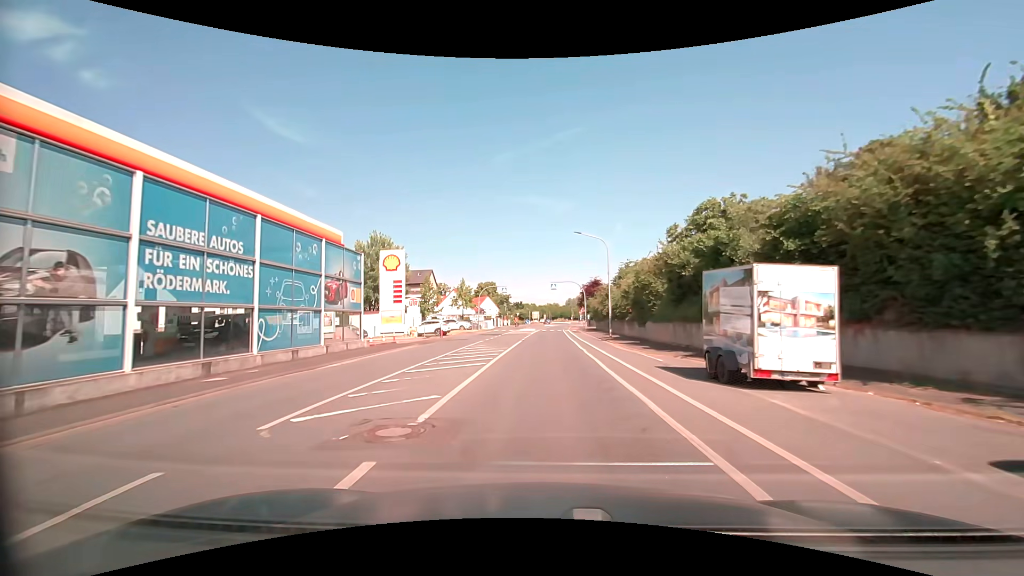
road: tertiary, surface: asphalt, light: Day
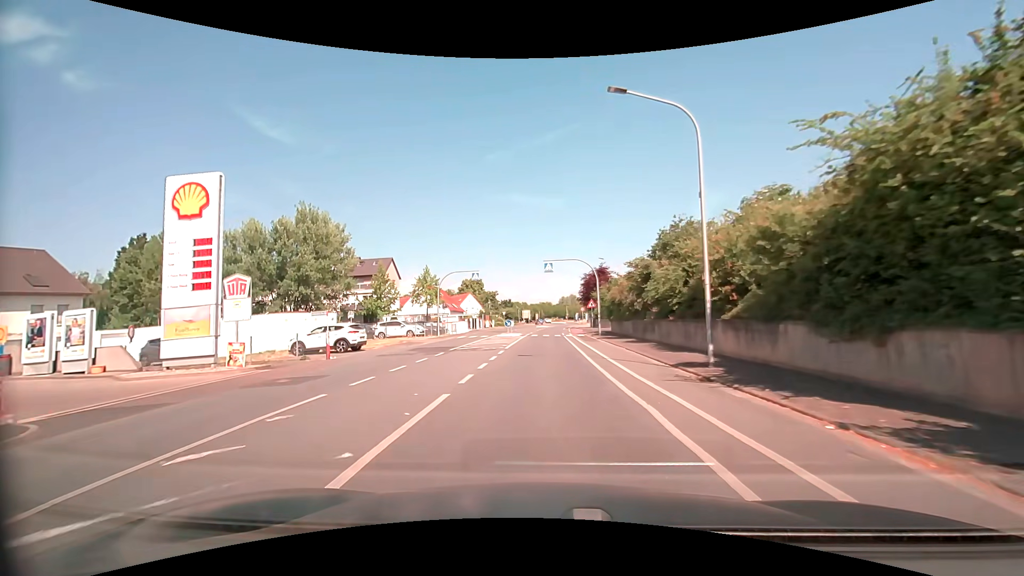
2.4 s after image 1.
(+0.3, +22.9) m; +1°
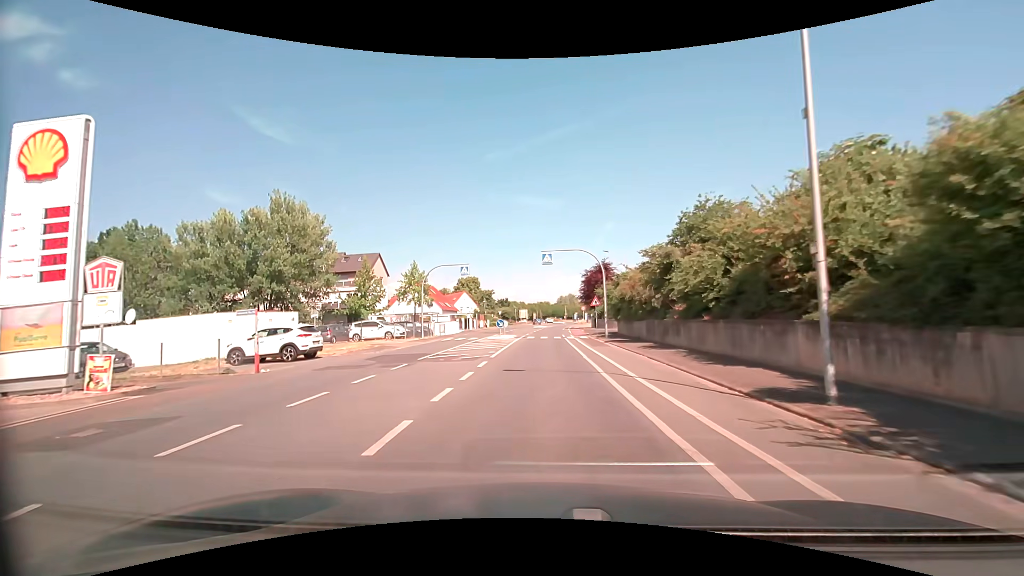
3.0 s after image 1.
(0.0, +5.6) m; 0°
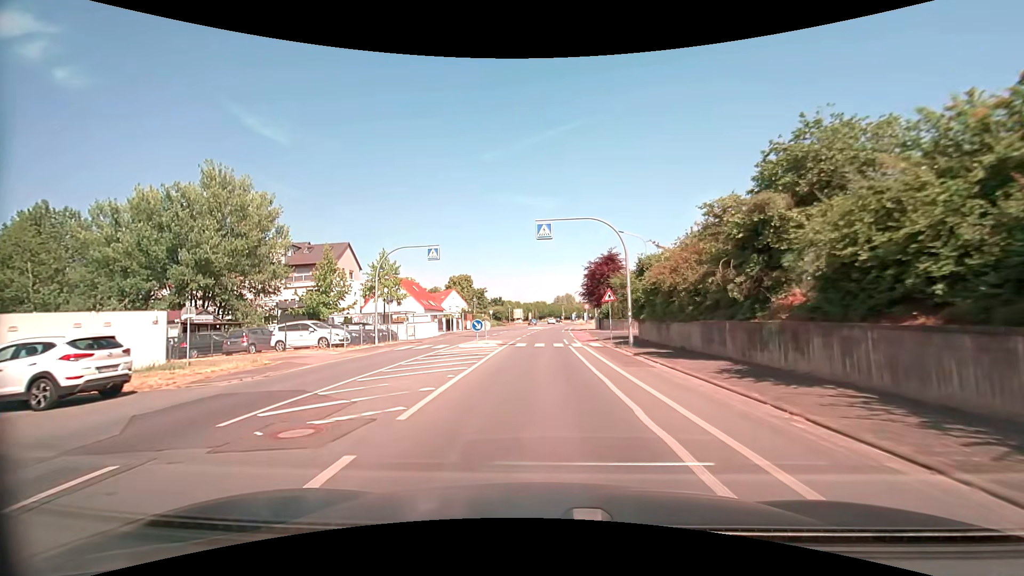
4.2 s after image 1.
(0.0, +10.9) m; 0°
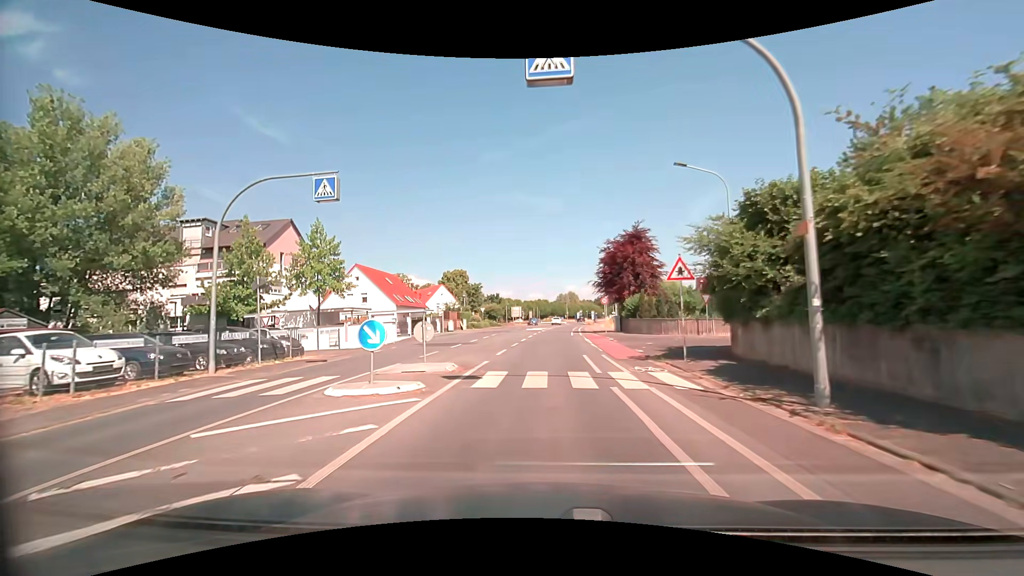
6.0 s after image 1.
(+0.1, +15.9) m; 0°
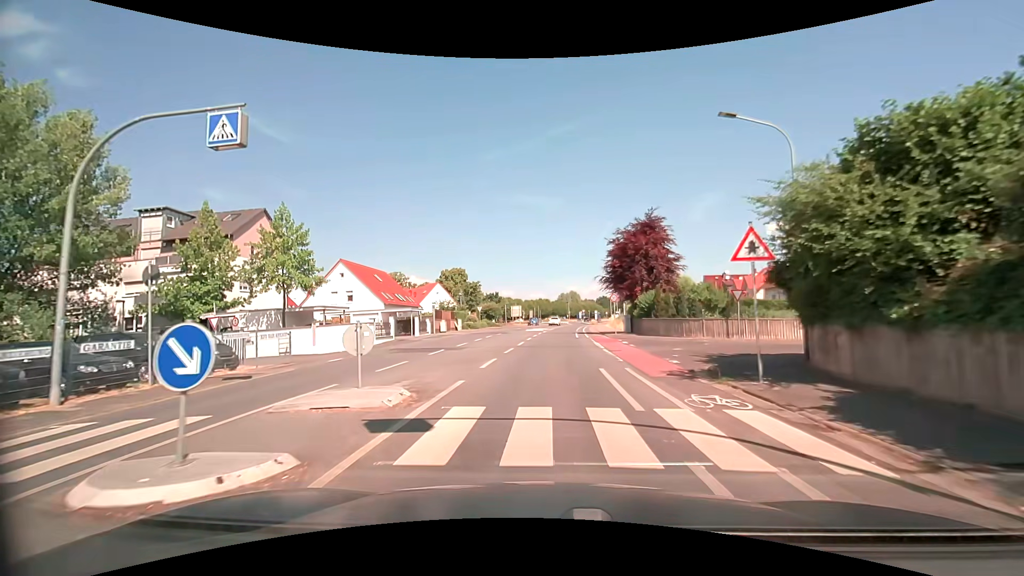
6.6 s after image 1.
(0.0, +5.2) m; 0°
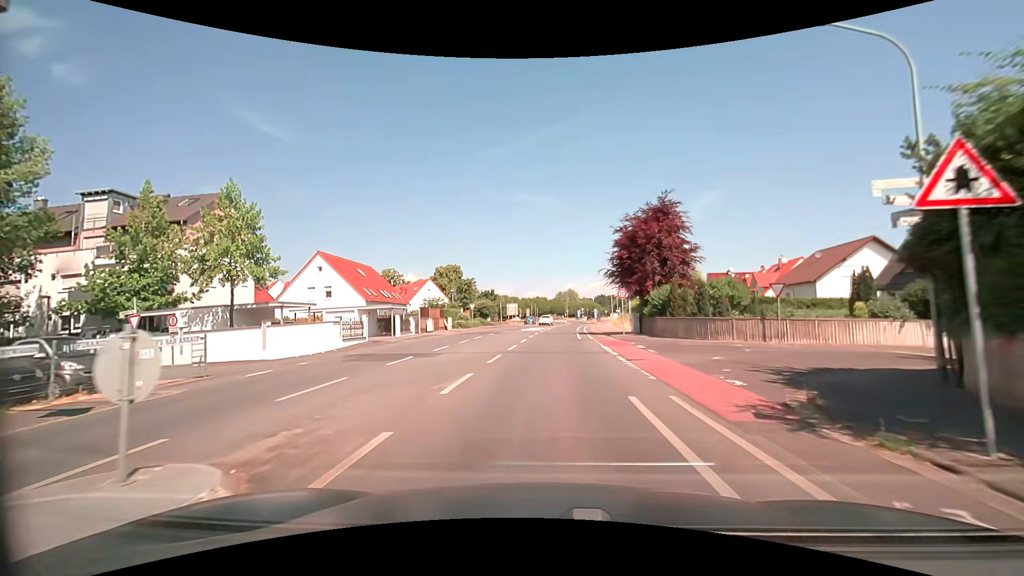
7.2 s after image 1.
(0.0, +5.1) m; 0°
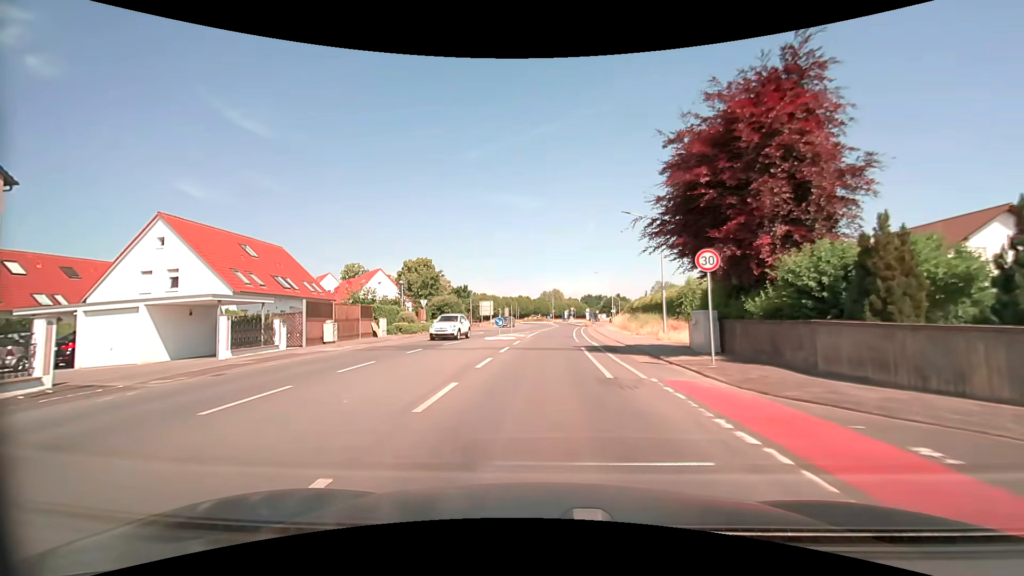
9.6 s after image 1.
(+0.4, +20.0) m; +2°
(0, +10) (0, +20) (+1, +30) (+1, +40) (+2, +50) (+3, +60) (+4, +70) (+4, +80) (+4, +90) (+4, +100) m
